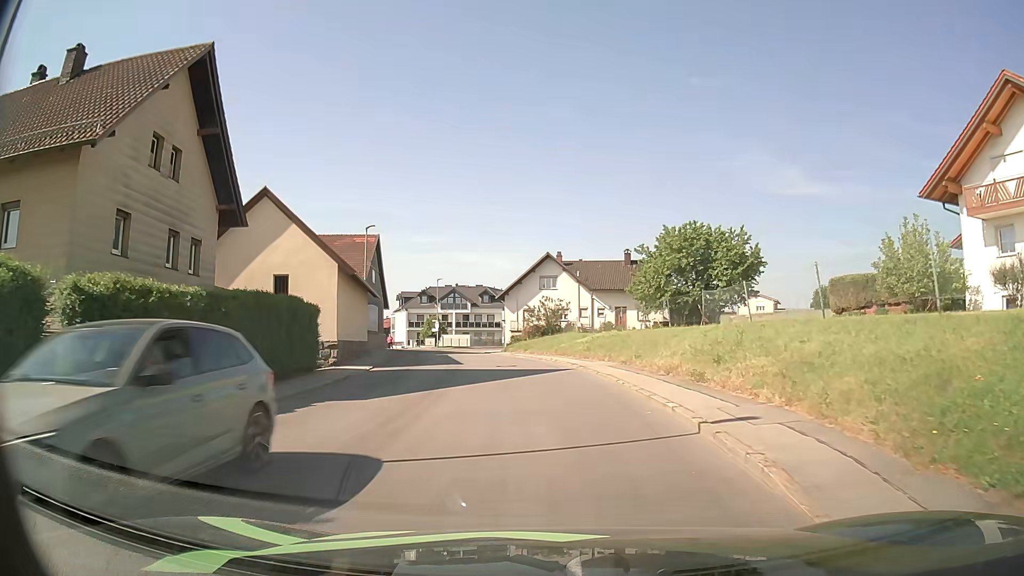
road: tertiary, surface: asphalt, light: Day
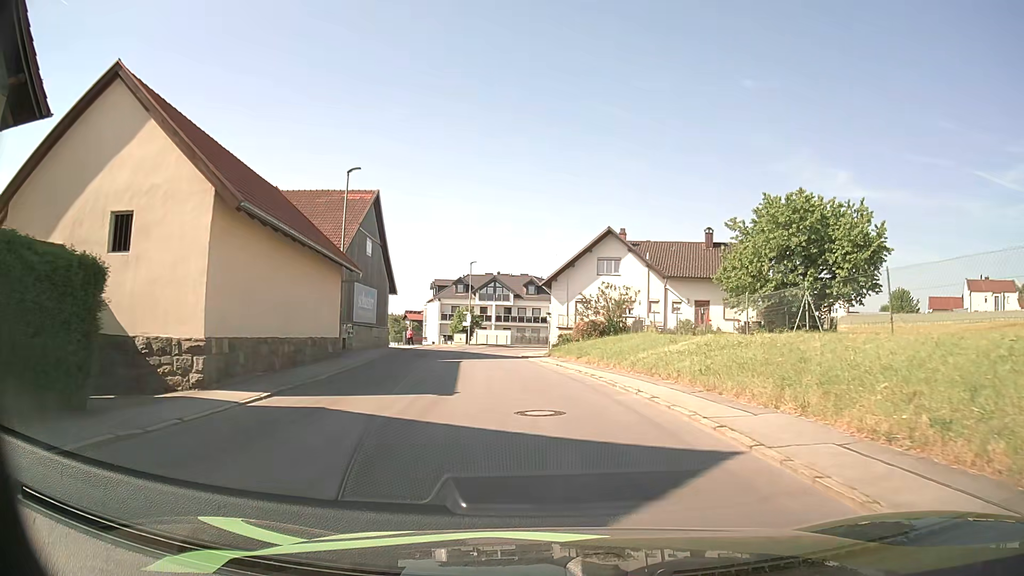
(-0.5, +14.4) m; -4°
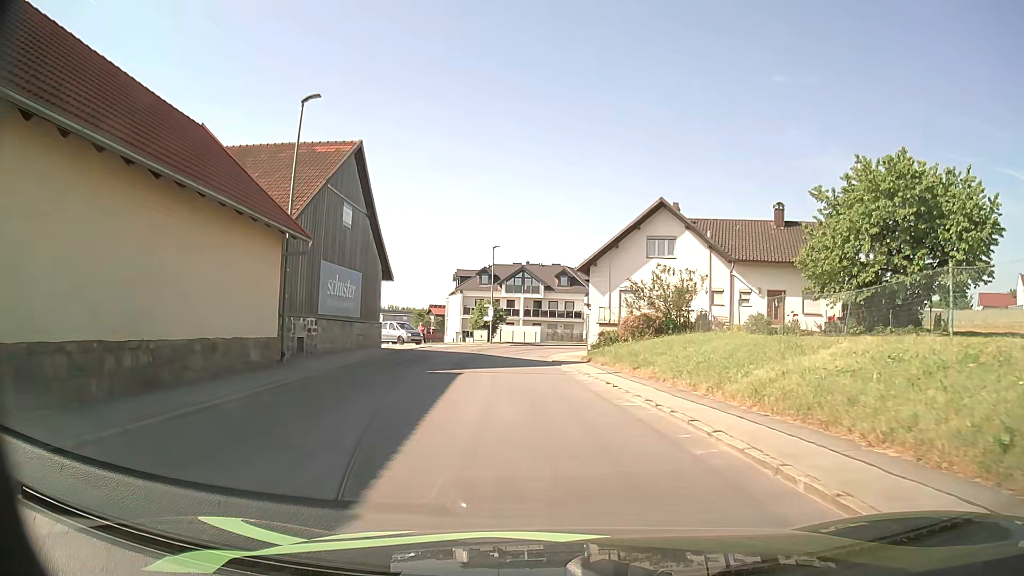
(-0.2, +9.5) m; -3°
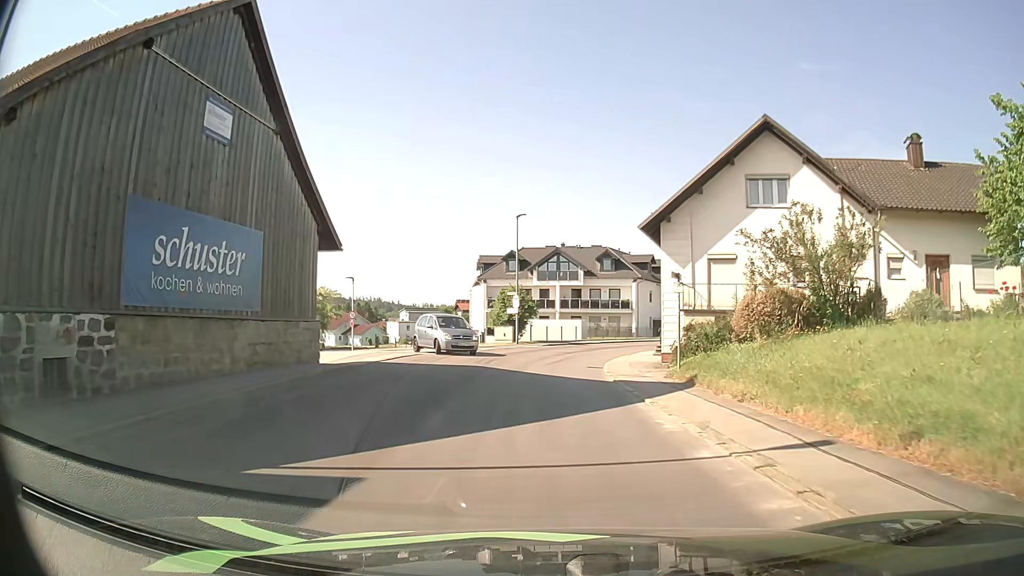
(-0.3, +13.8) m; -3°
(0, +10) (0, +20) (+1, +30) (+3, +40) (+7, +49) (+11, +58) (+16, +67) (+22, +75) (+27, +83) (+33, +92) m
